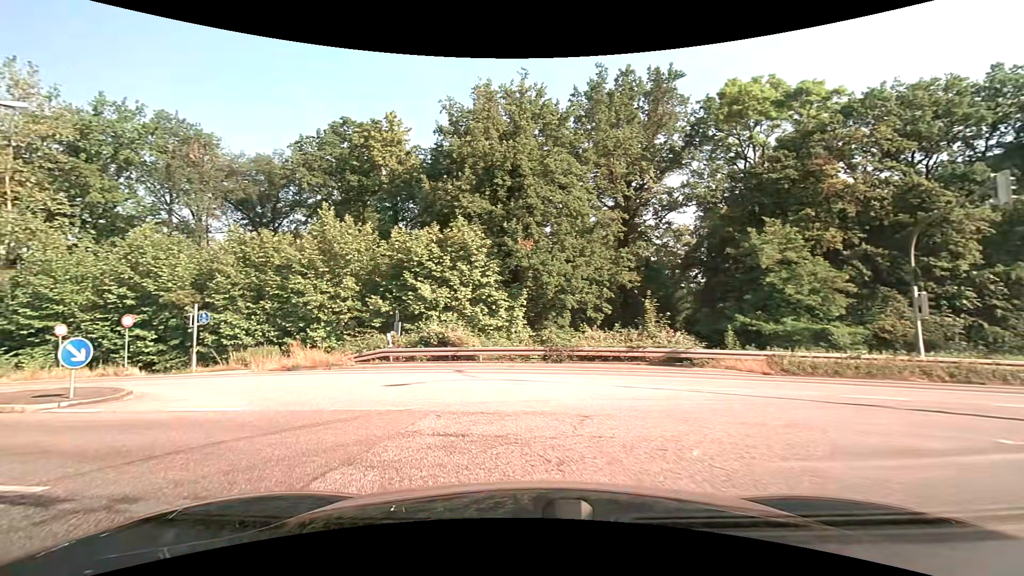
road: tertiary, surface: asphalt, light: Day
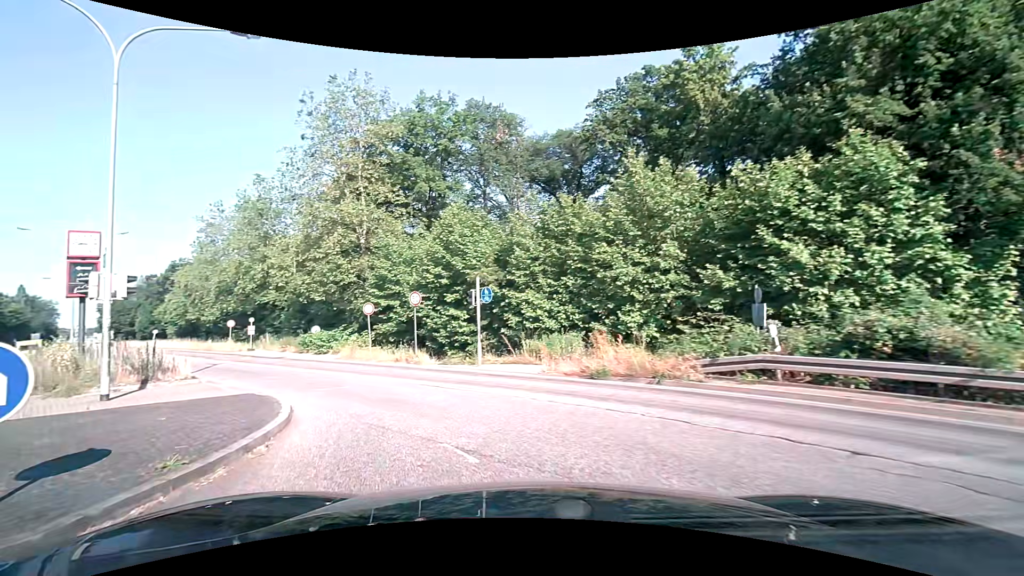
(-3.2, +9.9) m; -34°
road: primary_link
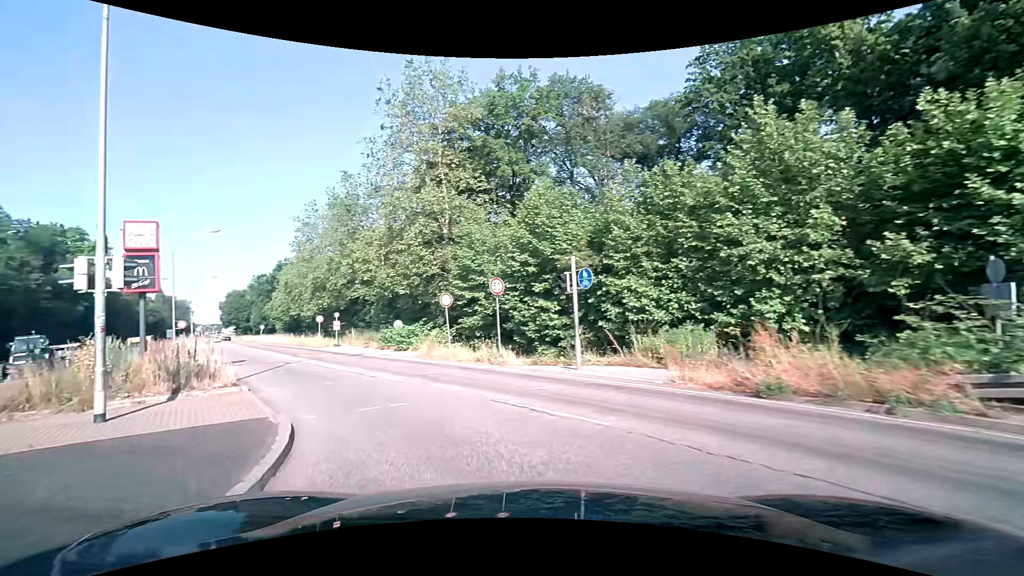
(-0.4, +4.0) m; -11°
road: primary
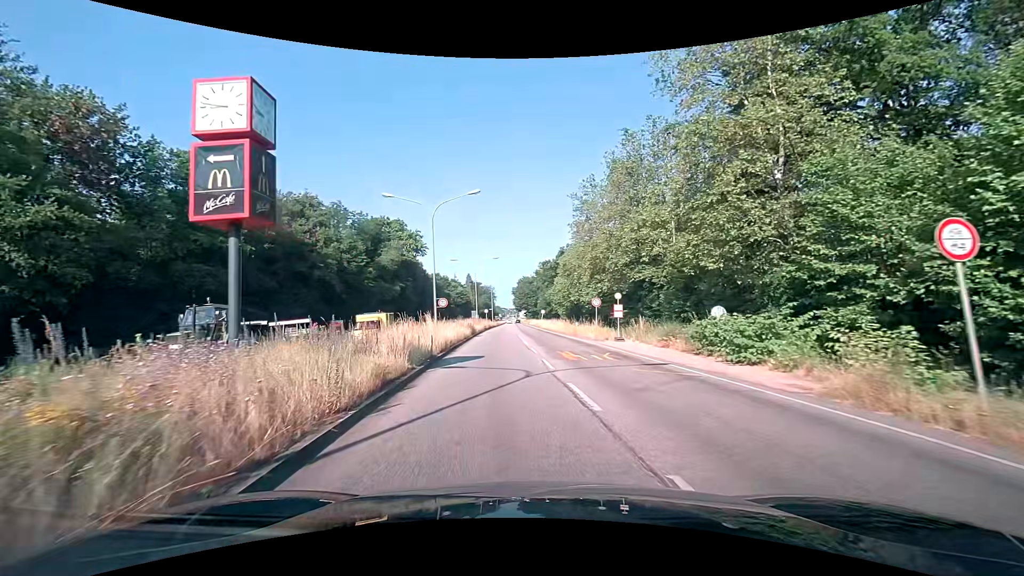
(-4.0, +12.9) m; -31°
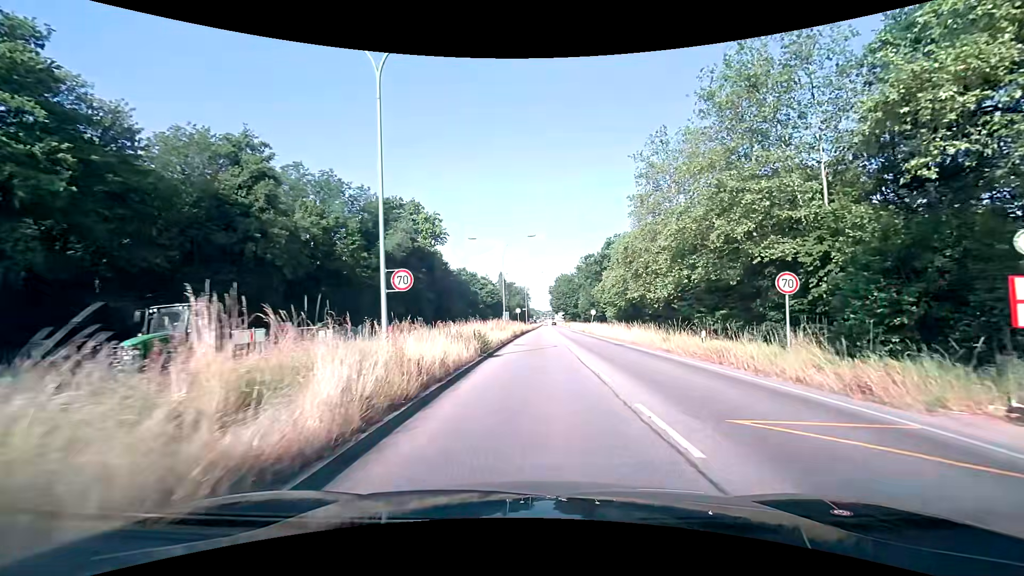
(-1.3, +20.4) m; -4°
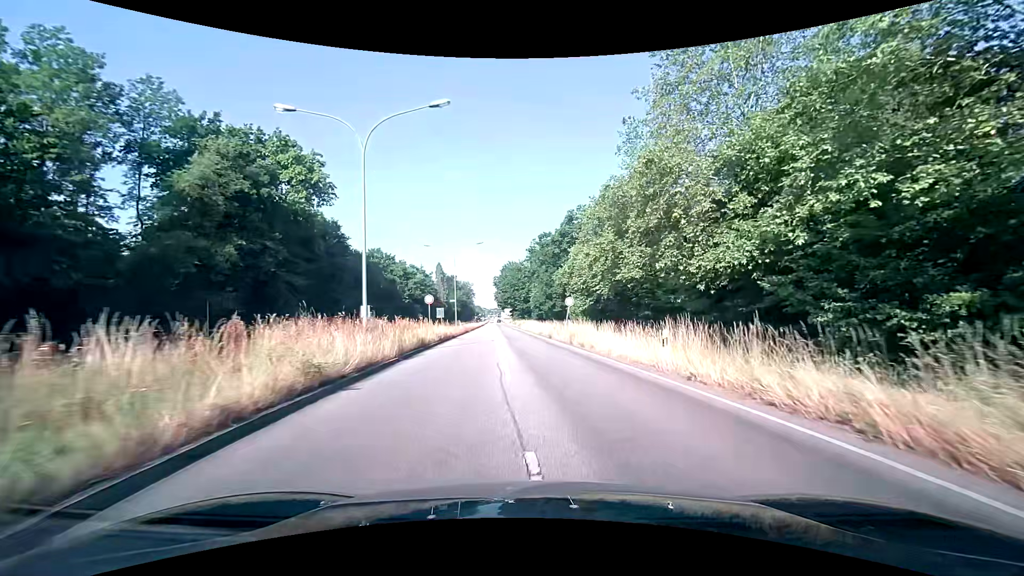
(+1.8, +30.4) m; +6°
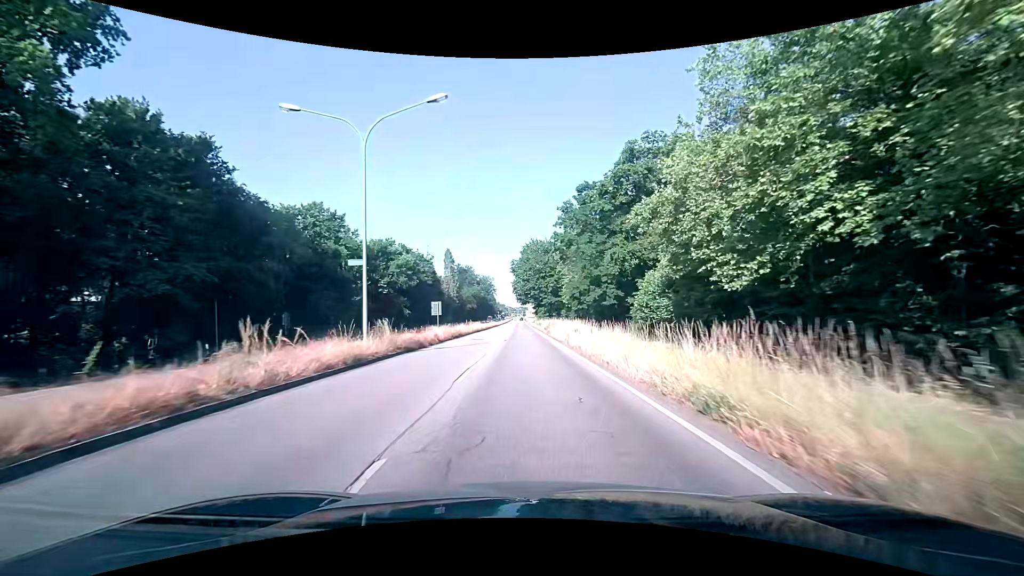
(-0.3, +36.7) m; -2°
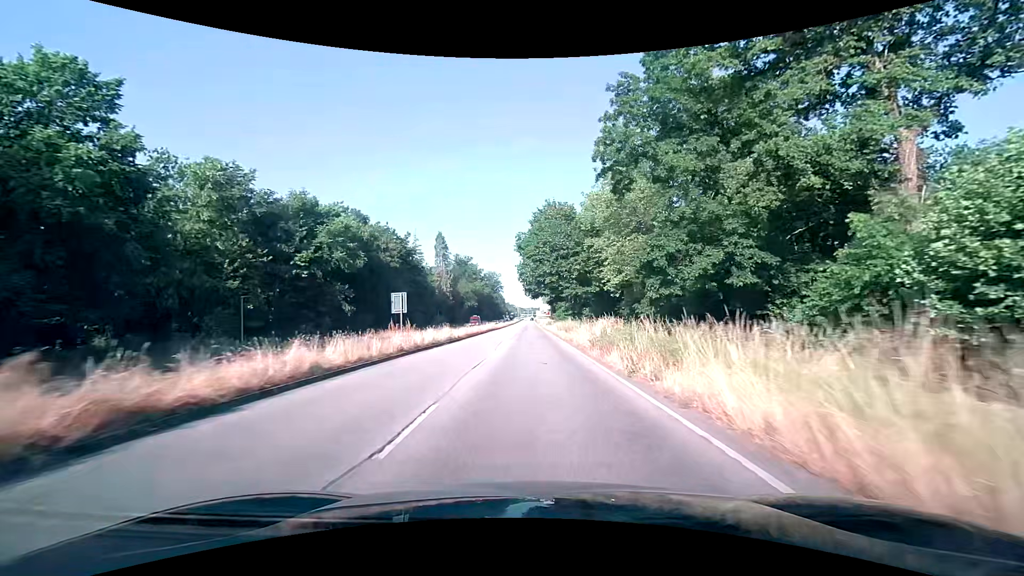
(-0.3, +33.4) m; -1°
(0, +10) (0, +20) (0, +30) (0, +40) (0, +50) (0, +60) (0, +70) (0, +80) (0, +90) (0, +100) m
